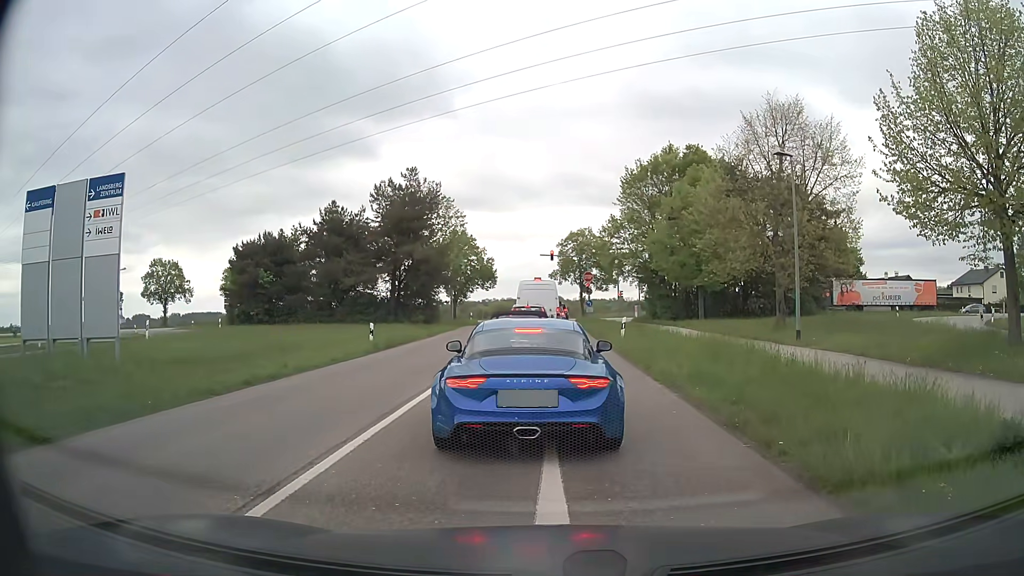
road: tertiary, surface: asphalt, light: Day
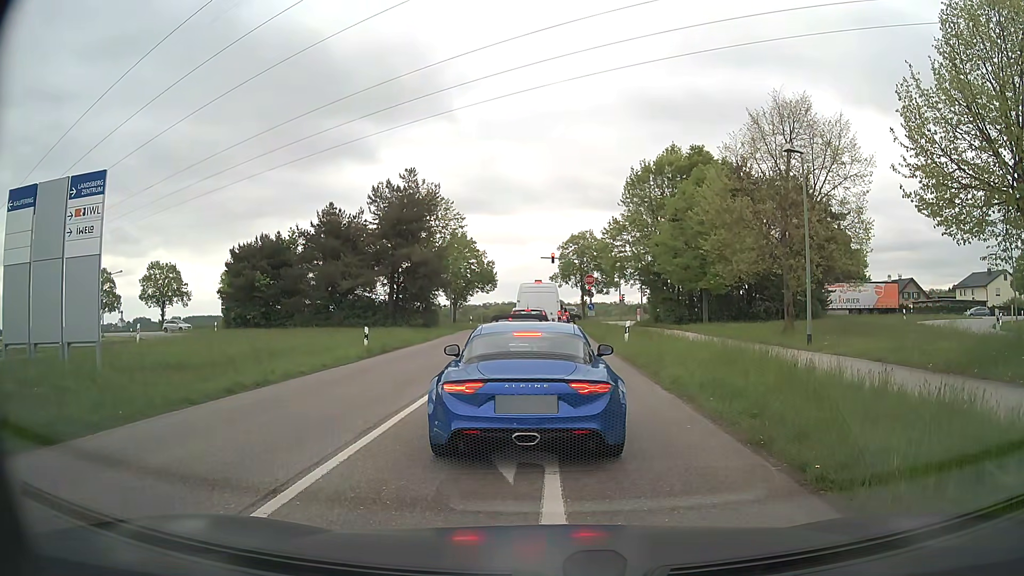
(0.0, +0.9) m; 0°
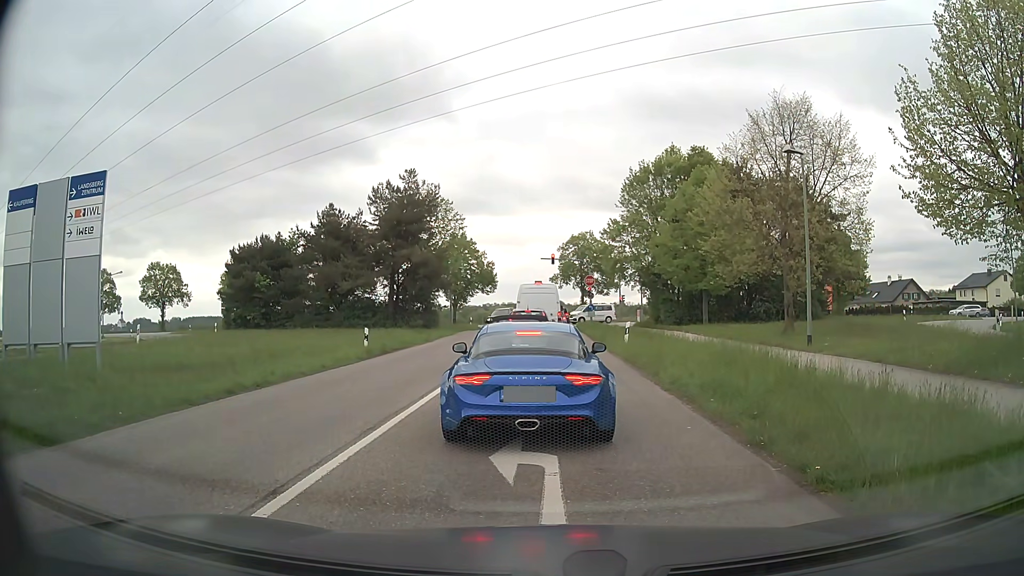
(0.0, 0.0) m; 0°
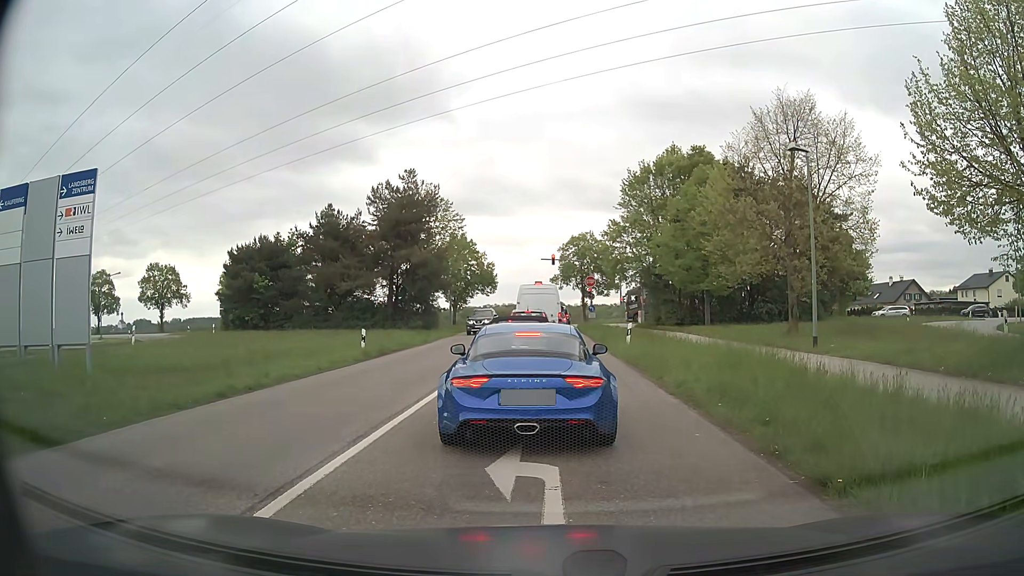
(0.0, +0.4) m; 0°
